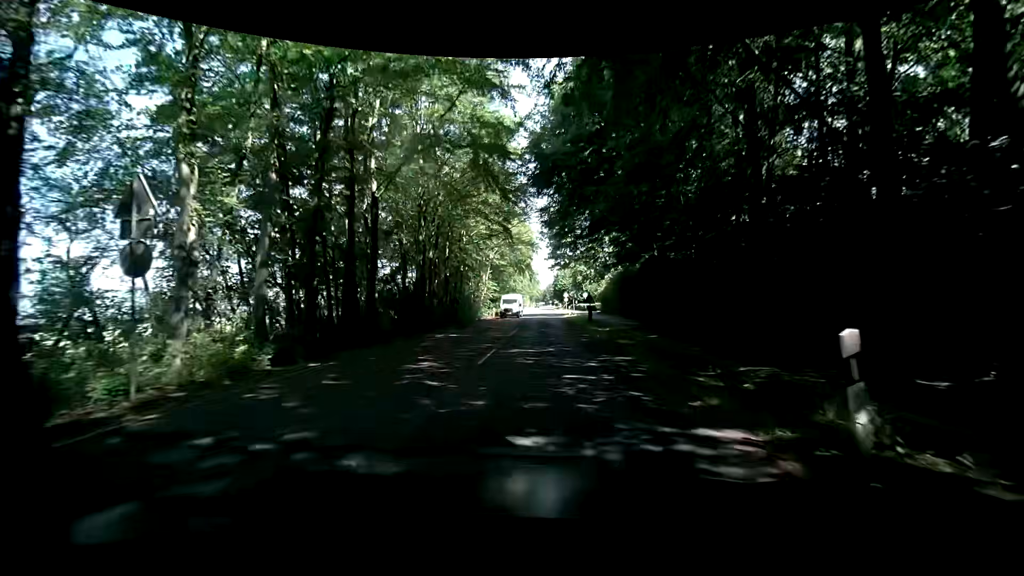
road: secondary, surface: asphalt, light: Day
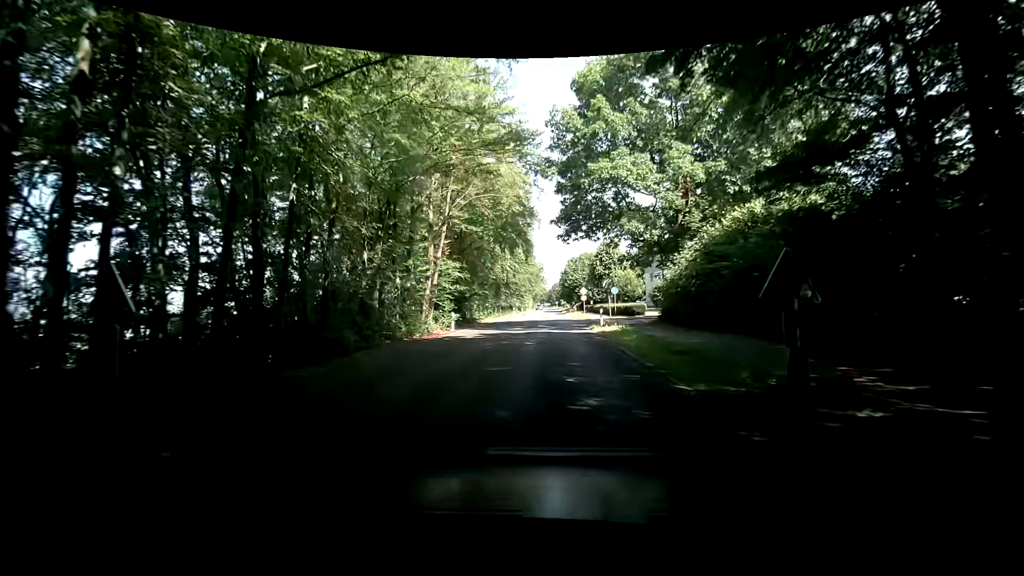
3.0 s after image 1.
(-0.3, +27.8) m; 0°
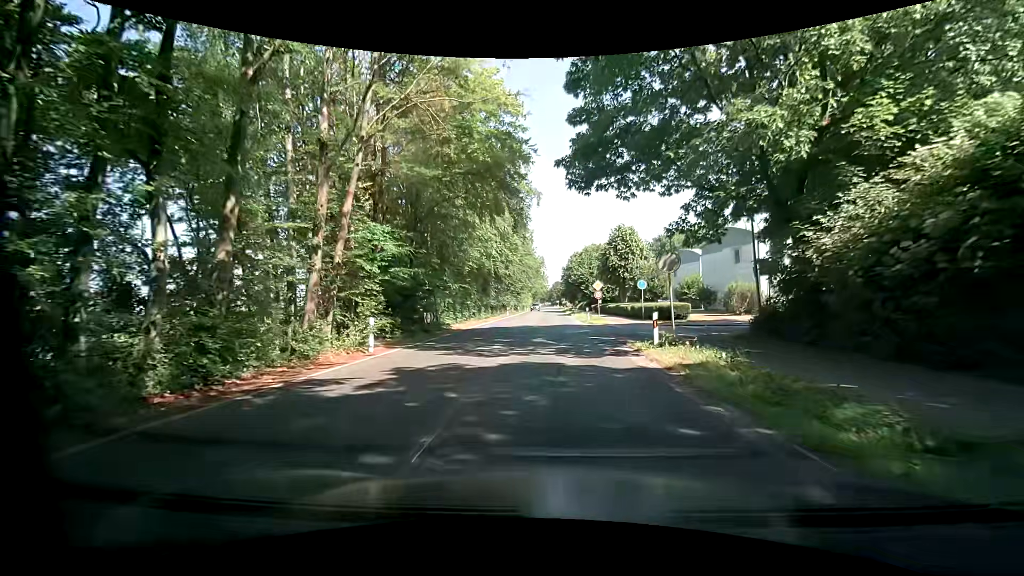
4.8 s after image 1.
(-0.2, +13.7) m; 0°
